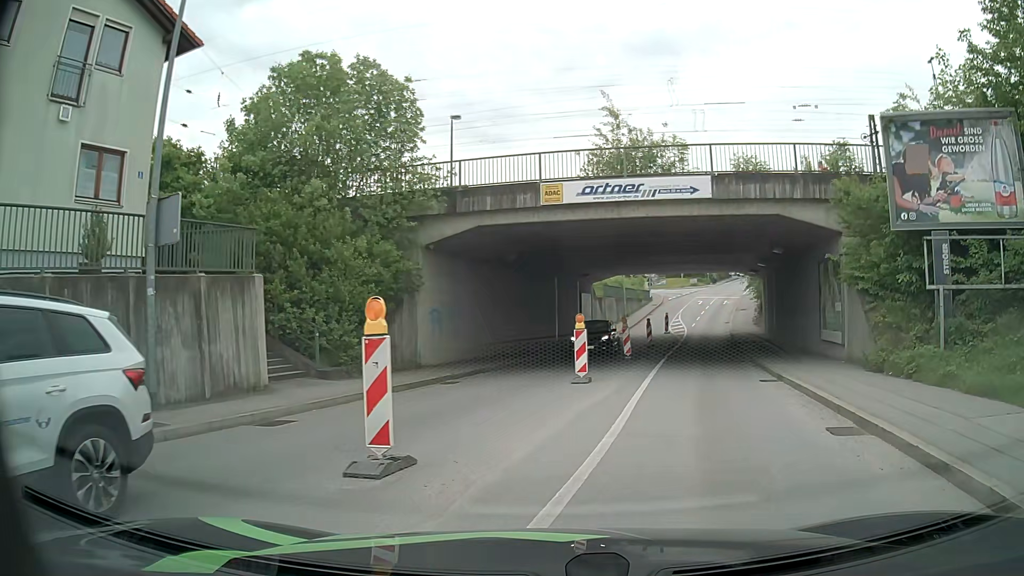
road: tertiary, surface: asphalt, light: Day
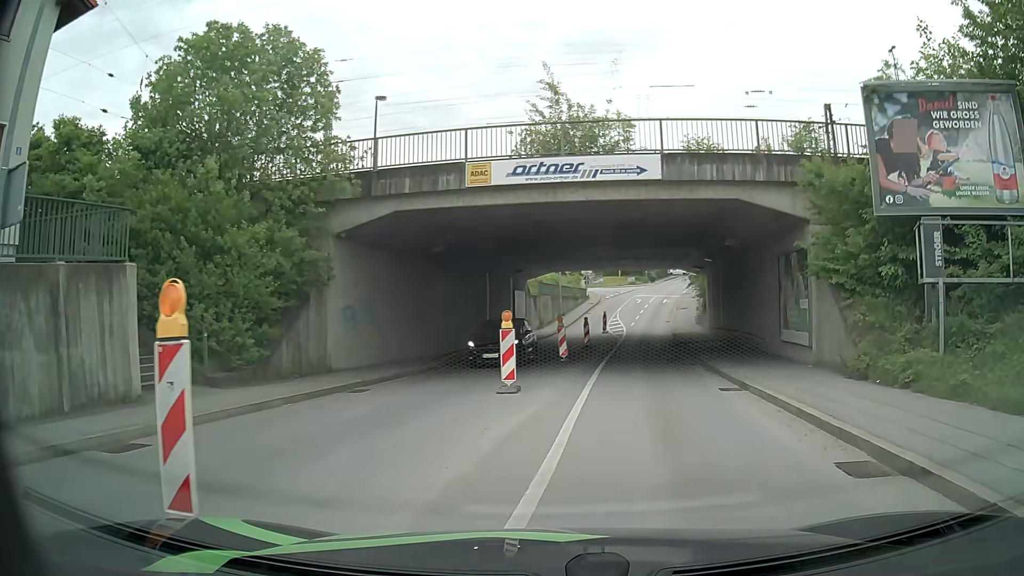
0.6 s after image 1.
(+0.1, +2.5) m; +5°
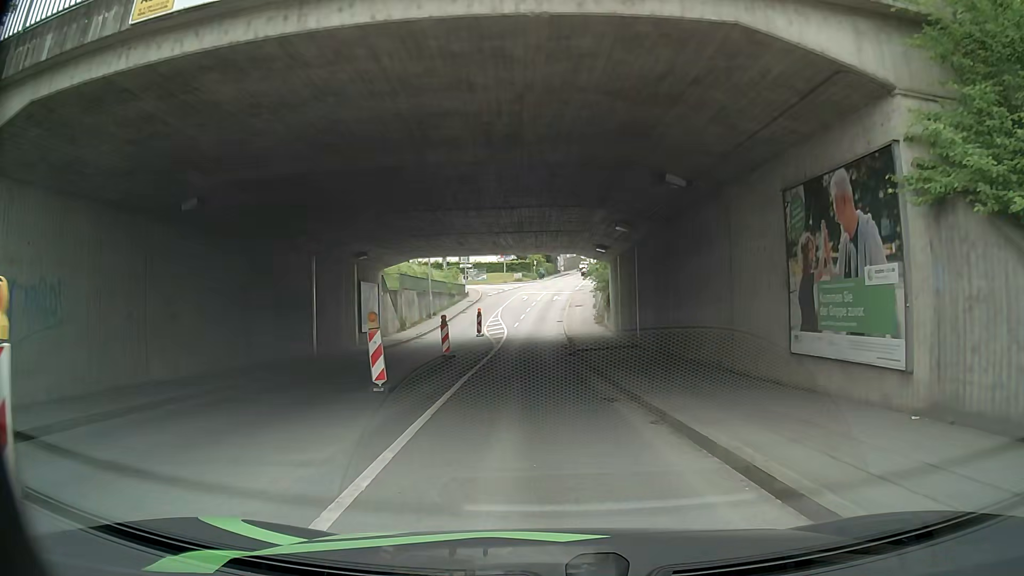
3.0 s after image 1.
(+1.4, +10.9) m; +8°
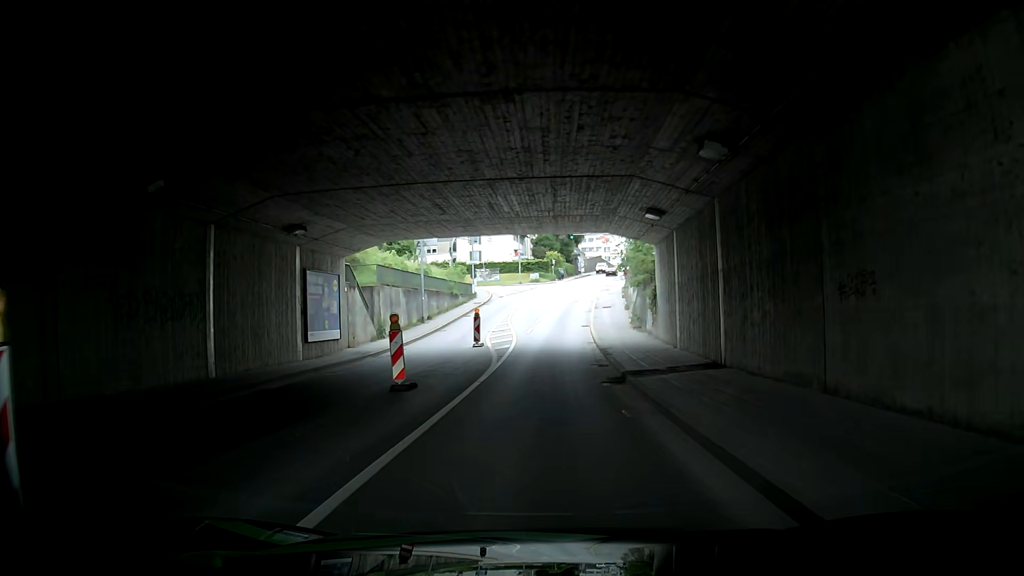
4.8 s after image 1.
(-0.1, +10.9) m; -3°
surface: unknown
